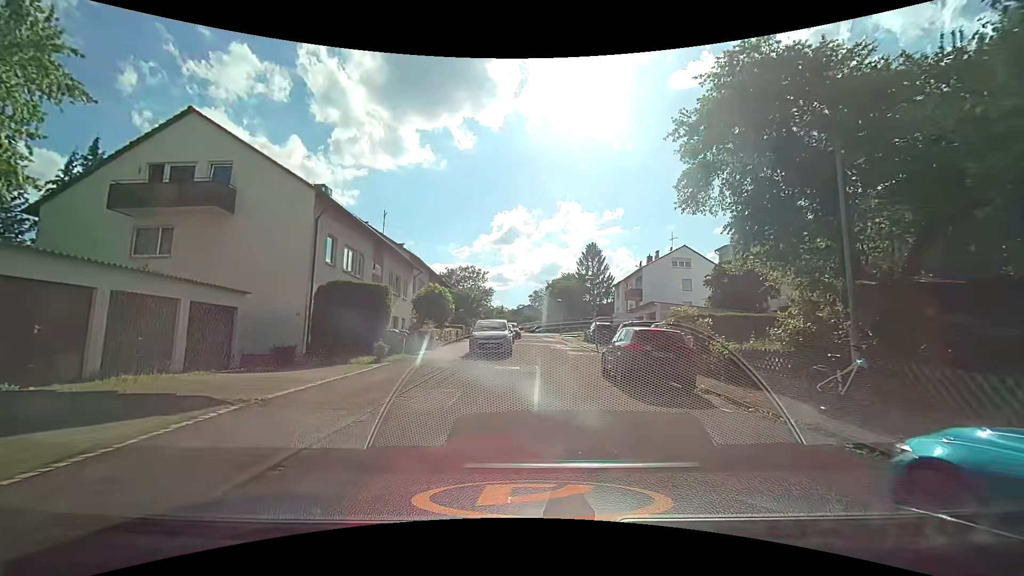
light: Day
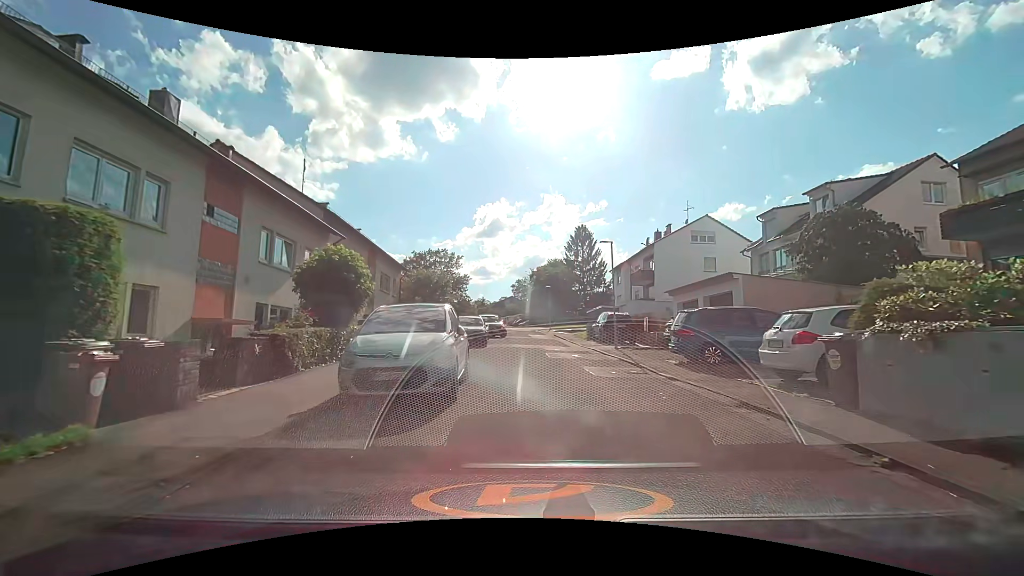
(-0.1, +13.4) m; +1°
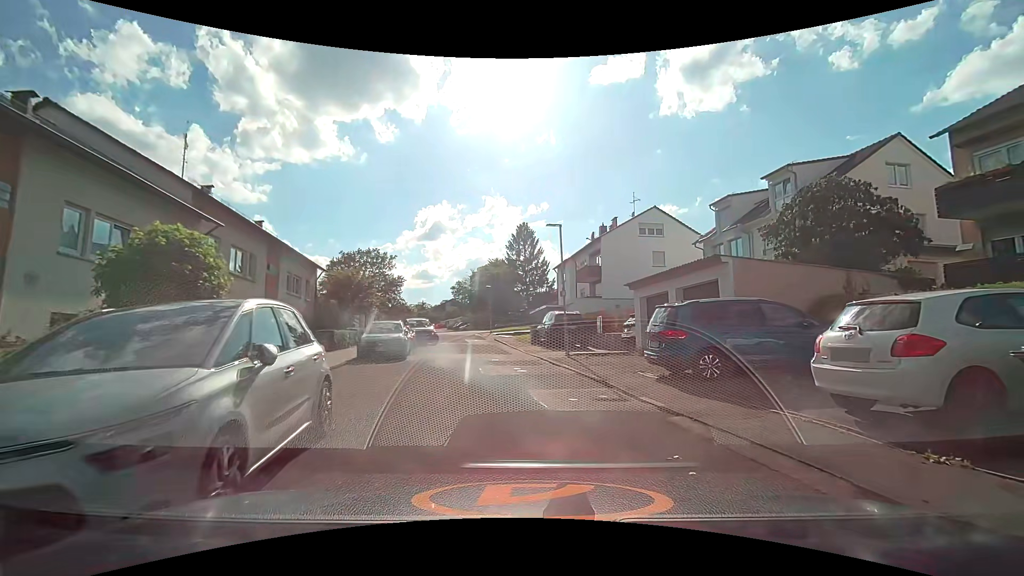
(+0.2, +4.6) m; +7°
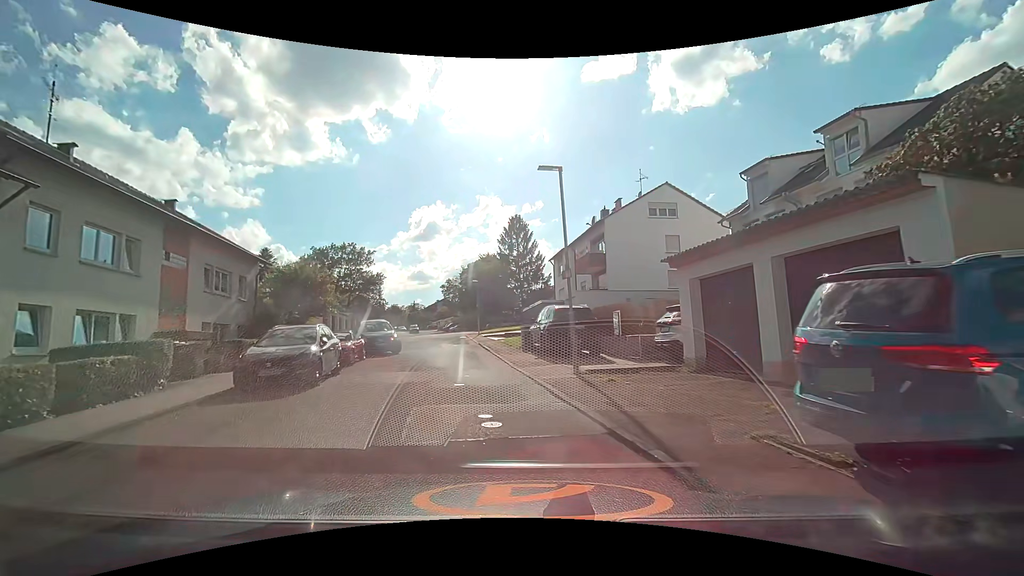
(+0.3, +7.0) m; +1°
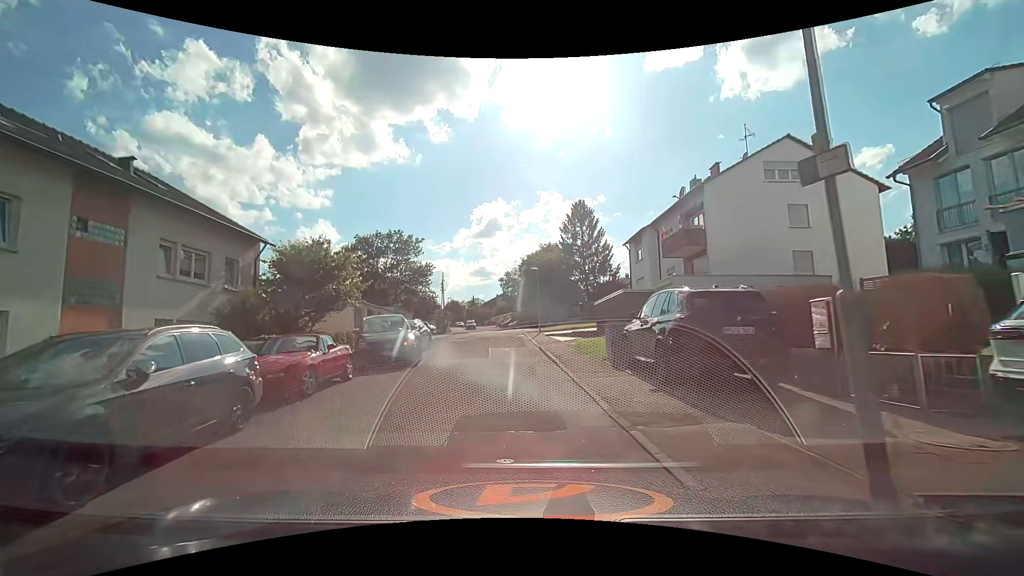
(-0.5, +8.1) m; -8°
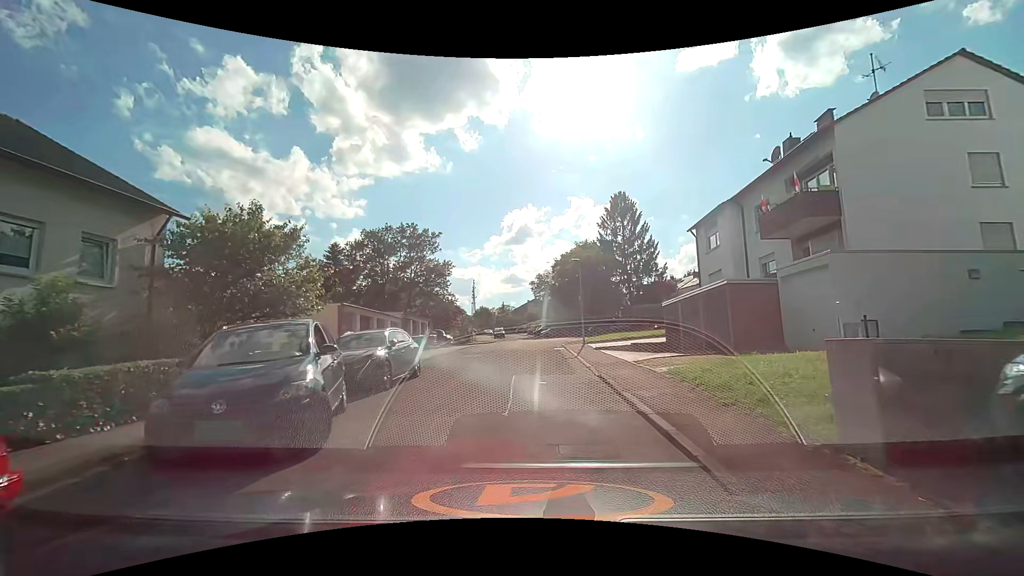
(-0.2, +9.0) m; -3°
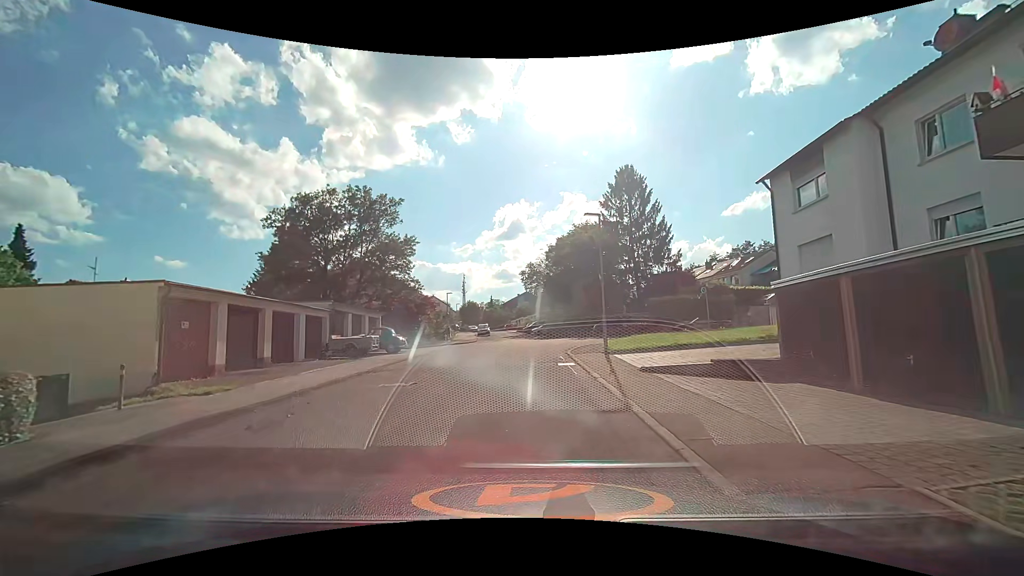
(+0.1, +11.8) m; 0°
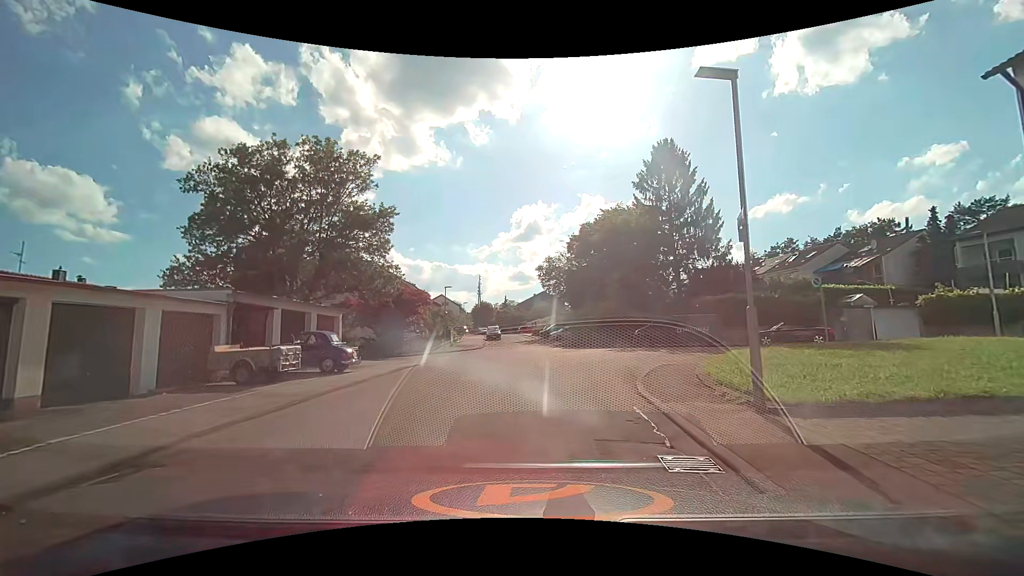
(-0.1, +10.2) m; -1°
